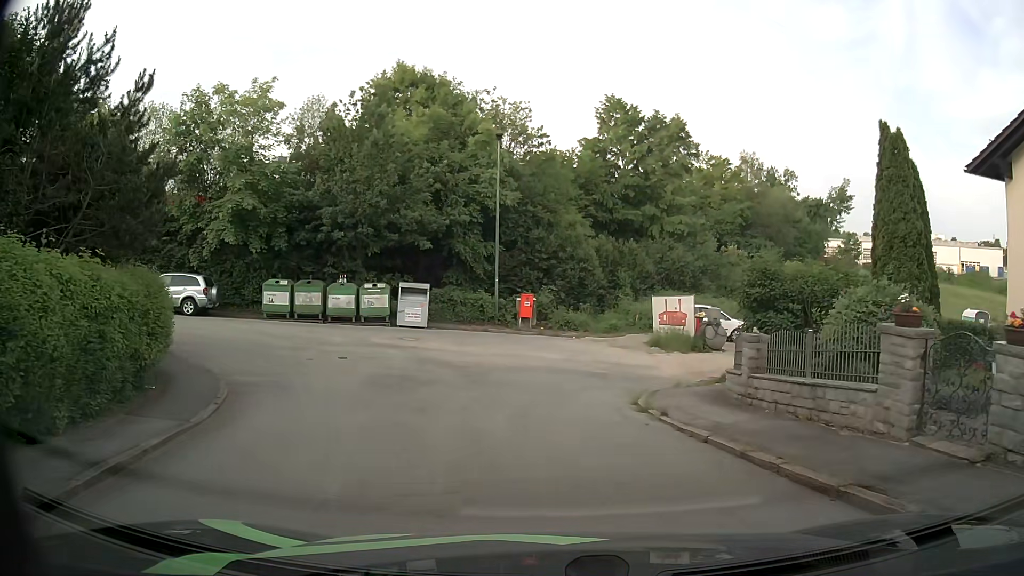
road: residential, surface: asphalt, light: Day
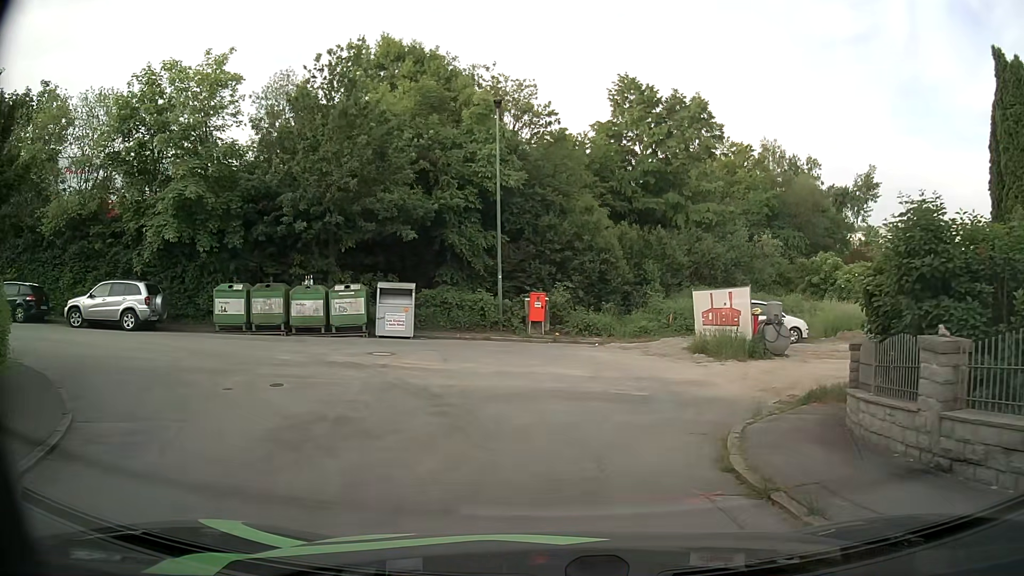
(0.0, +5.2) m; -2°
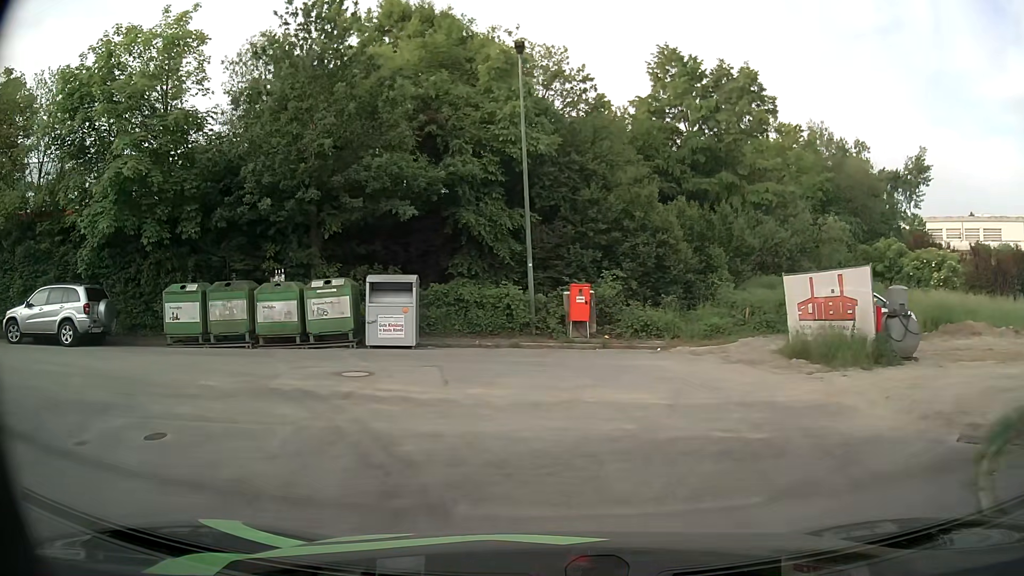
(0.0, +5.2) m; -3°
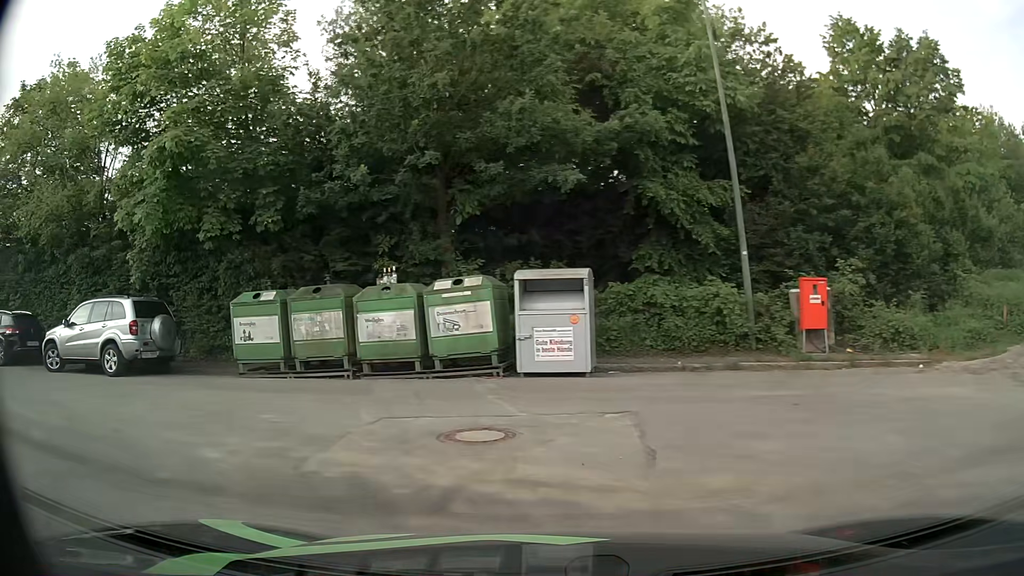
(-0.5, +5.0) m; -15°
(-4, +9) (-14, +12) (-23, +14) (-33, +15) (-43, +17) (-53, +18) (-63, +20) (-73, +21) (-83, +23) (-93, +24) m
